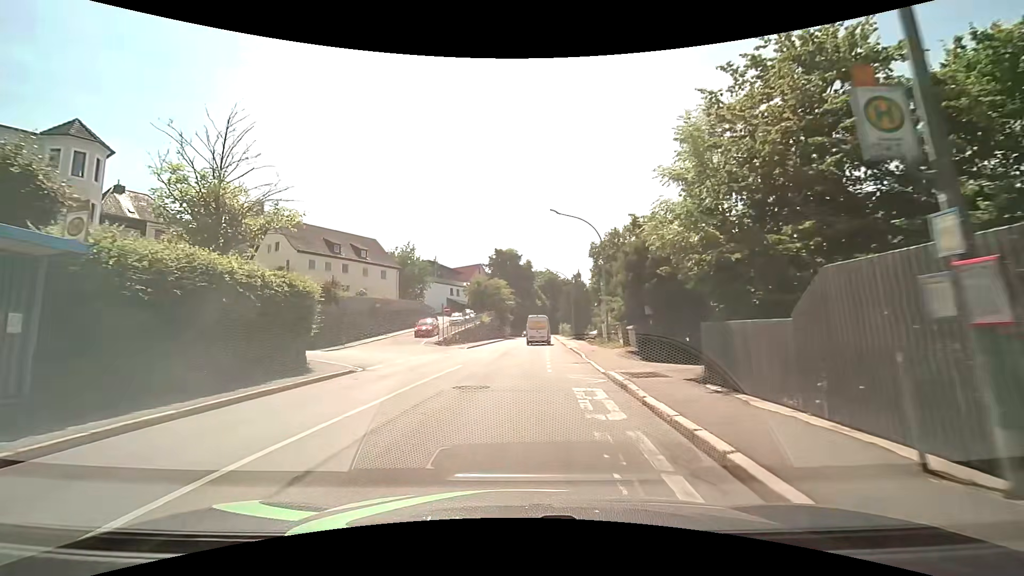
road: tertiary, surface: asphalt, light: Day
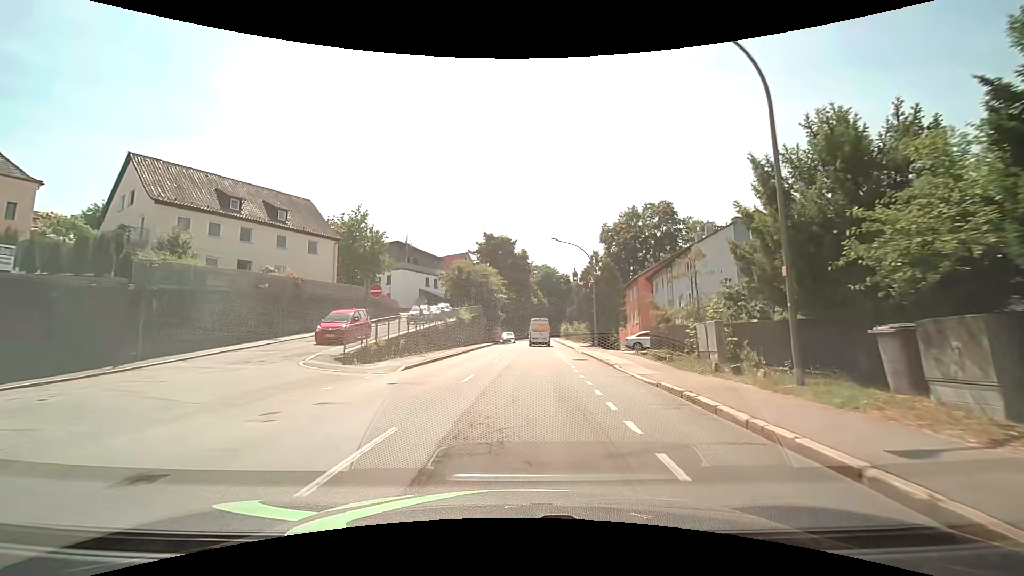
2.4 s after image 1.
(-0.3, +21.3) m; +1°
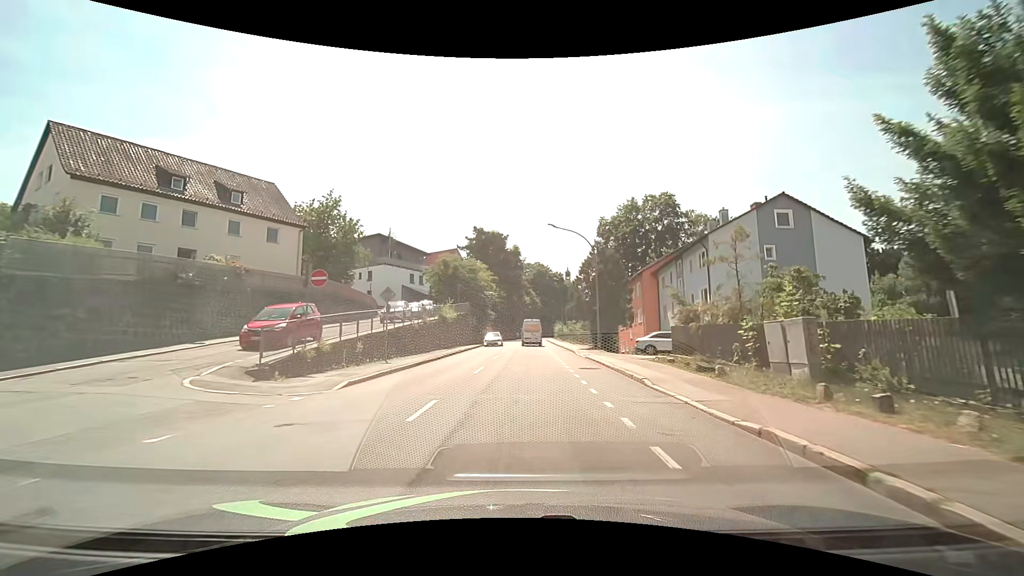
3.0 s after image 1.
(0.0, +5.6) m; +1°
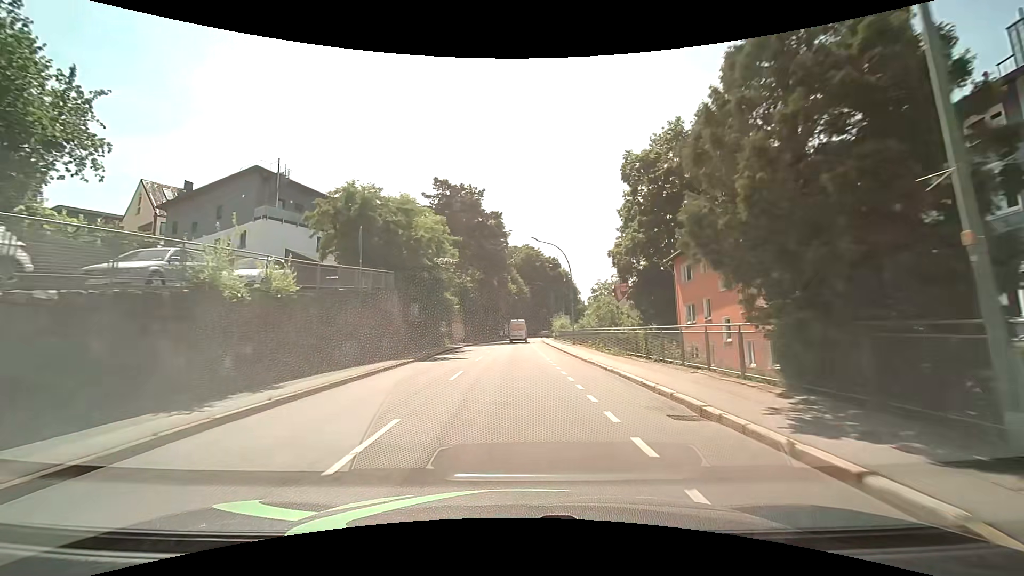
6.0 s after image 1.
(+0.7, +29.8) m; +2°
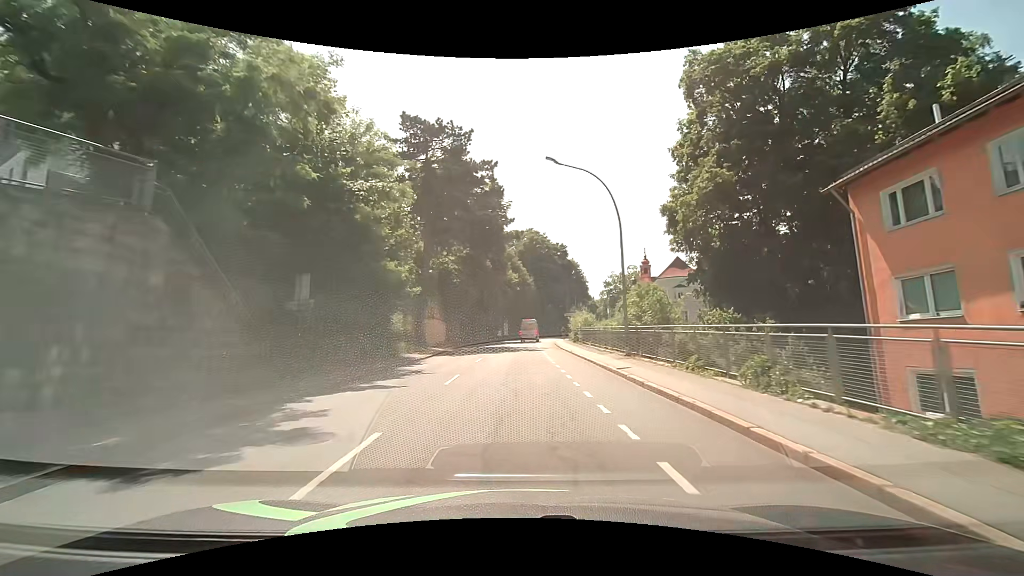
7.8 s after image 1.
(-0.1, +19.3) m; 0°
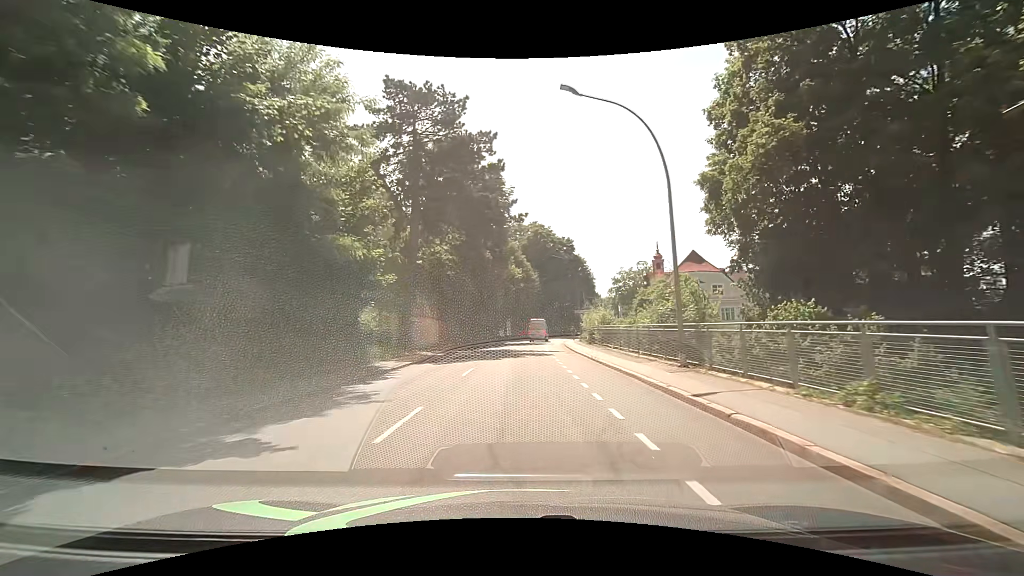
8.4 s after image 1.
(0.0, +6.6) m; 0°
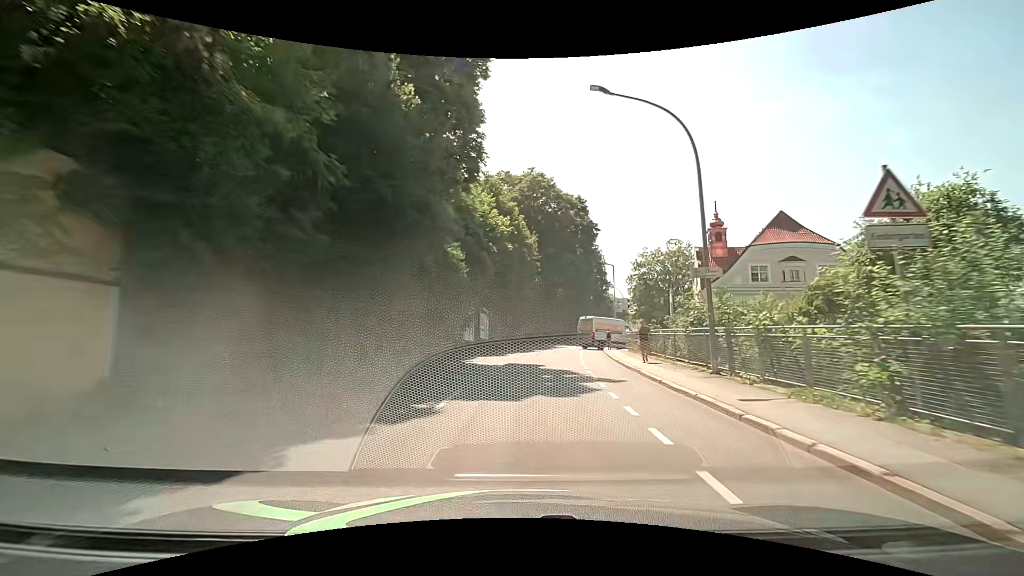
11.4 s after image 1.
(-0.1, +33.9) m; +1°
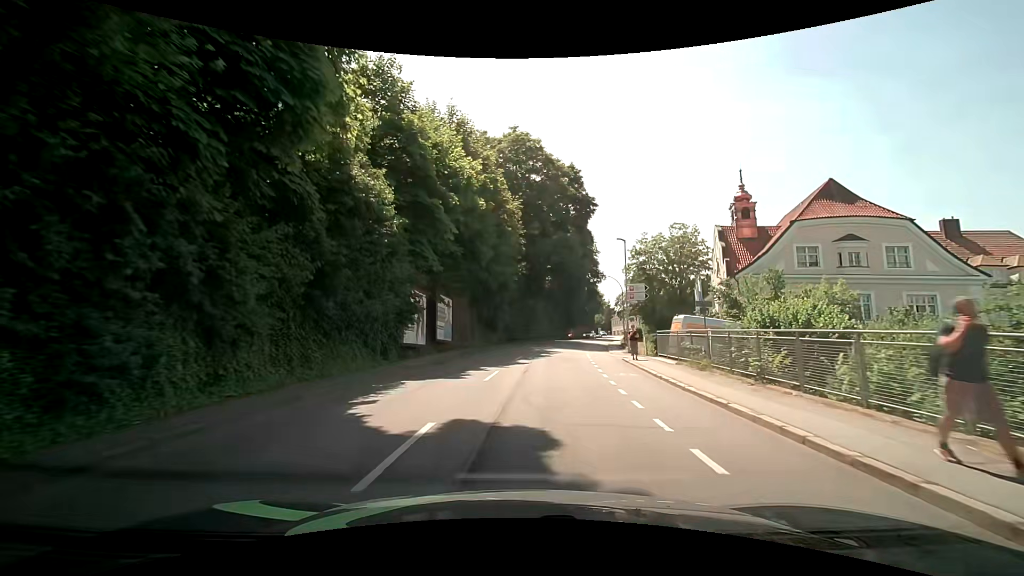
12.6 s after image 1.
(+0.3, +13.1) m; +2°
(0, +10) (+1, +20) (+3, +30) (+4, +40) (+6, +50) (+8, +59) (+10, +69) (+13, +79) (+16, +88) (+19, +98) m
